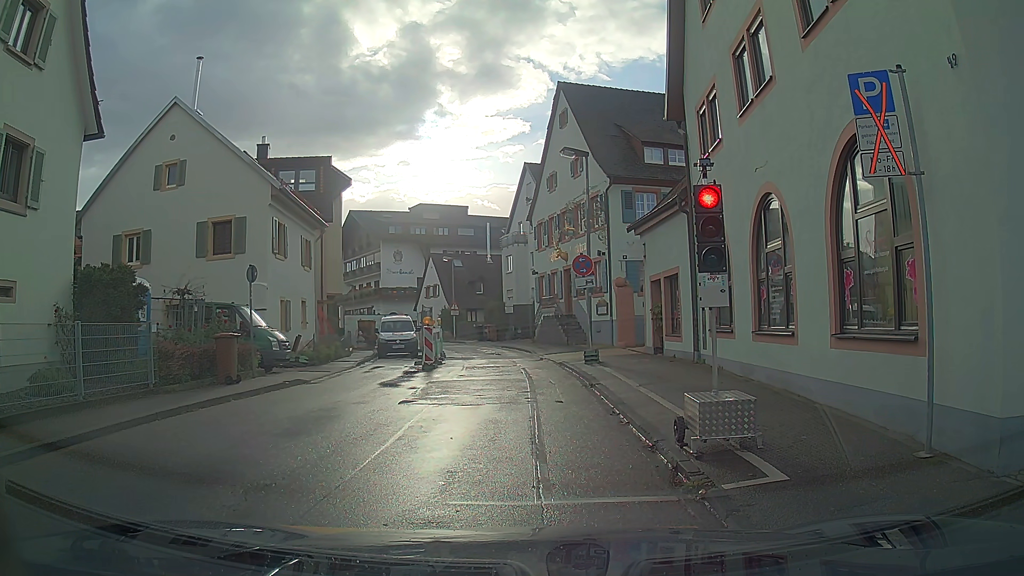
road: tertiary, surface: asphalt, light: Day
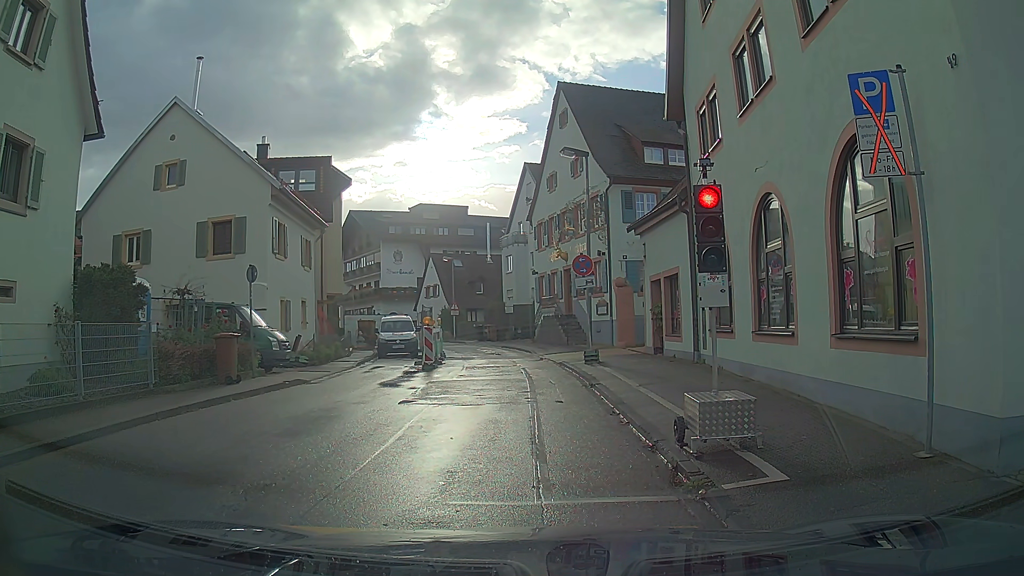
(0.0, 0.0) m; 0°
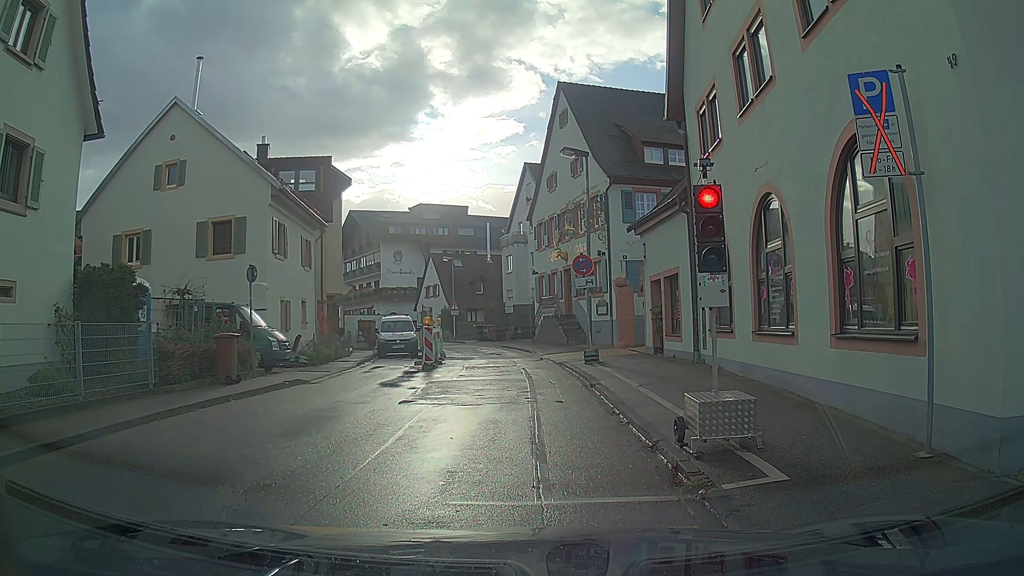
(0.0, 0.0) m; 0°
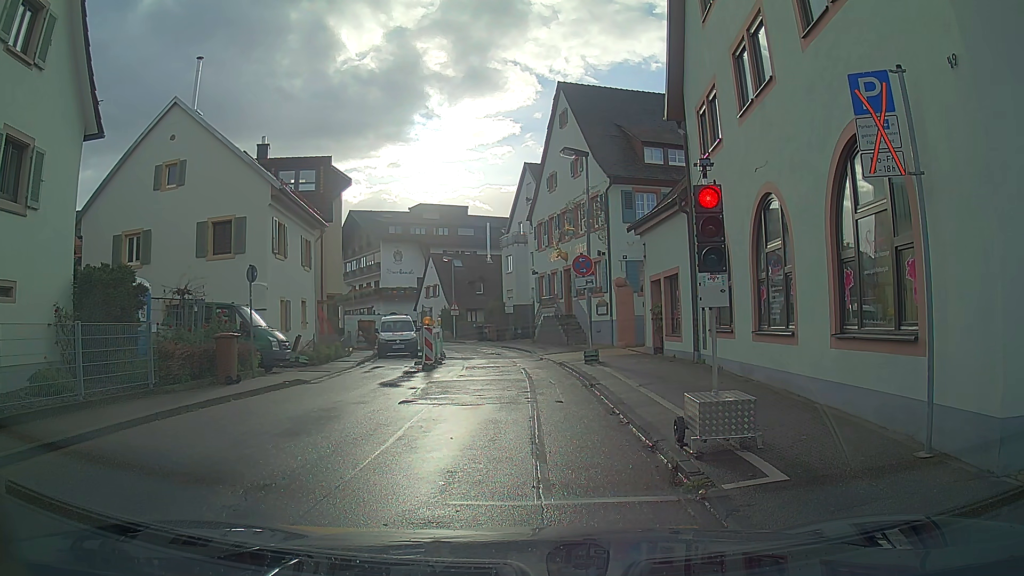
(0.0, 0.0) m; 0°
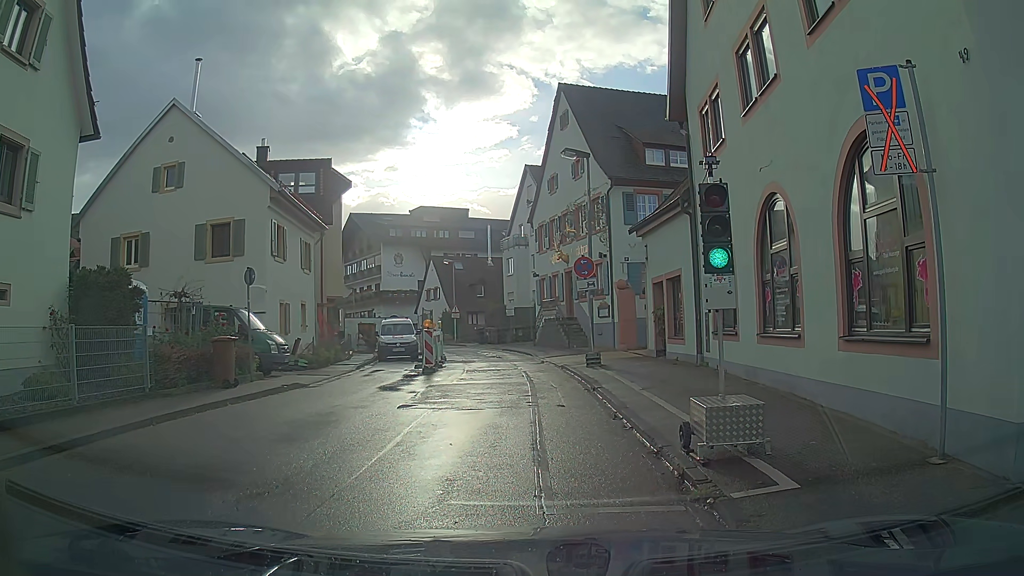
(0.0, +0.2) m; 0°
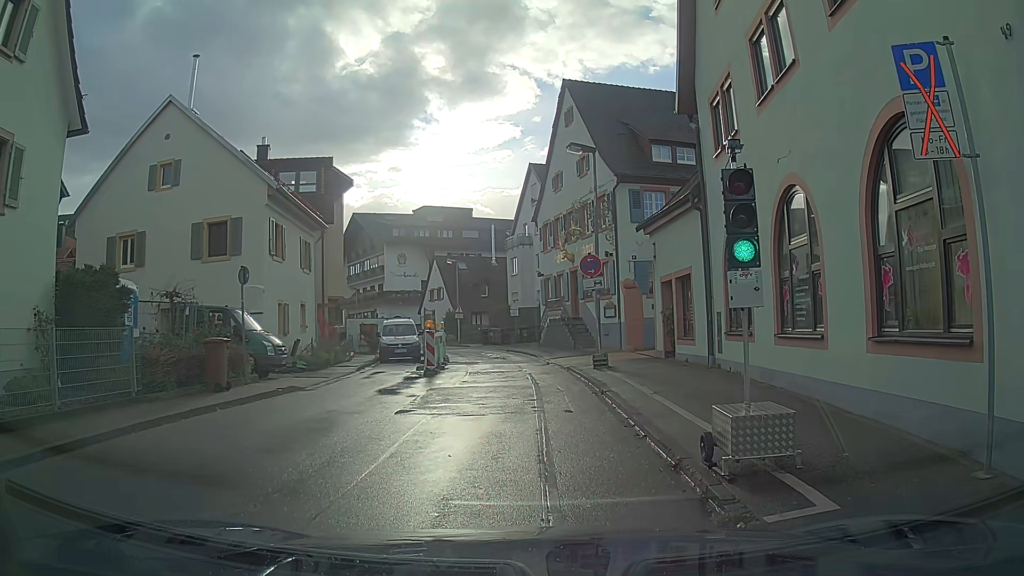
(0.0, +0.7) m; -1°
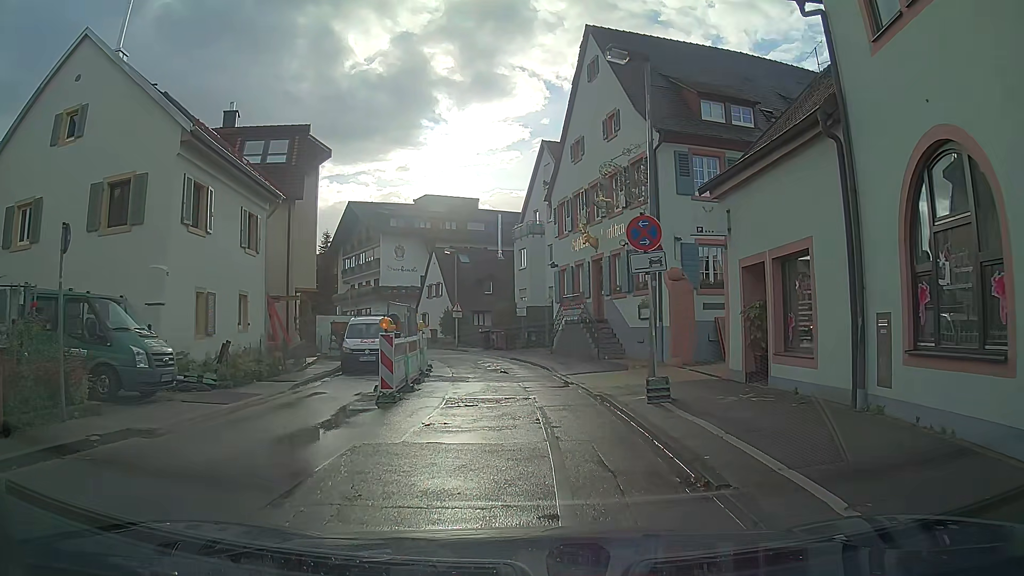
(0.0, +7.3) m; 0°
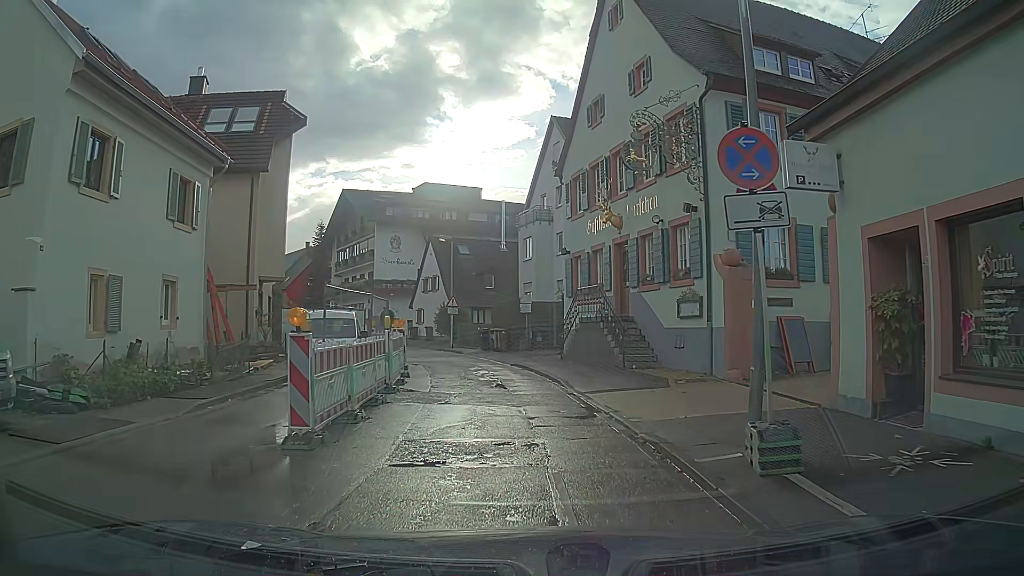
(0.0, +5.1) m; 0°
(0, +10) (-2, +20) (-4, +30) (-7, +39) (-11, +48) (-16, +57) (-22, +65) (-28, +73) (-35, +80) (-41, +88) m
